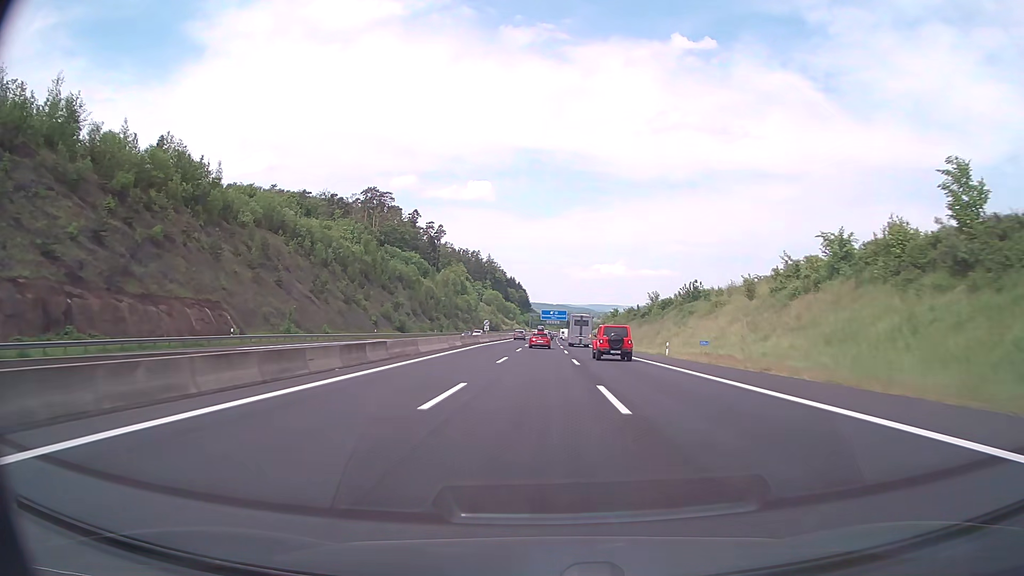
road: motorway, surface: asphalt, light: Day
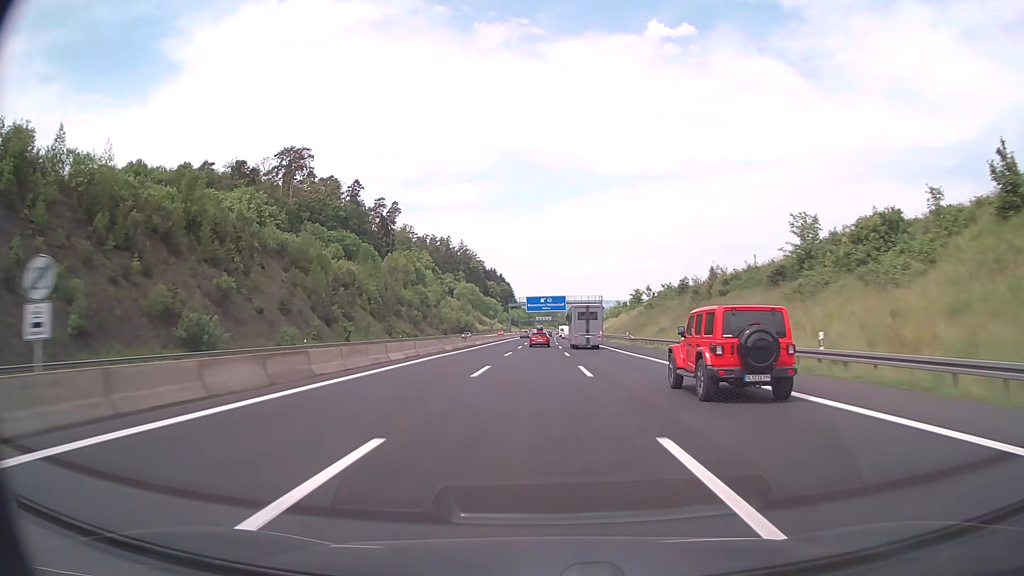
(+0.7, +80.4) m; +1°
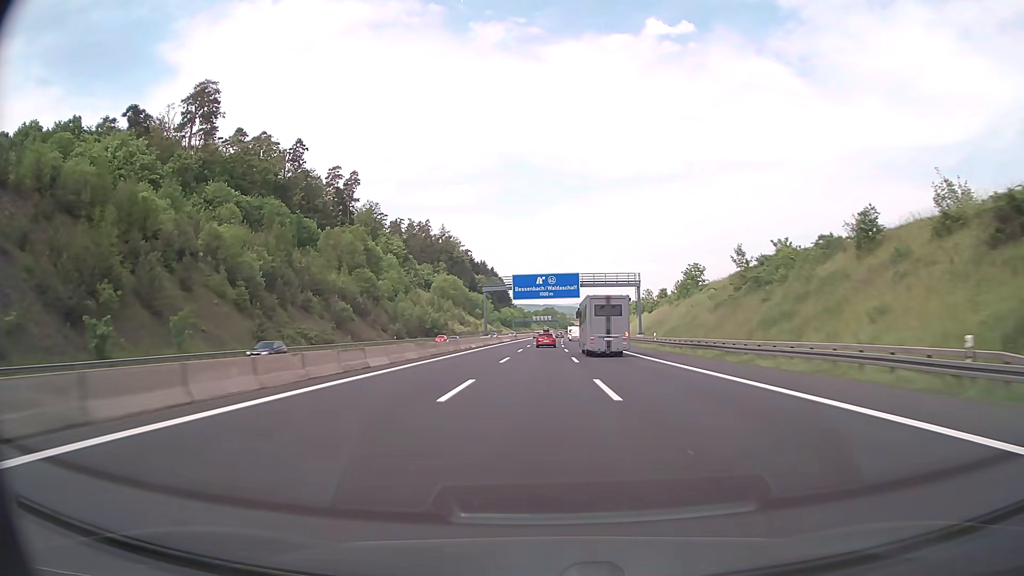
(0.0, +60.2) m; 0°
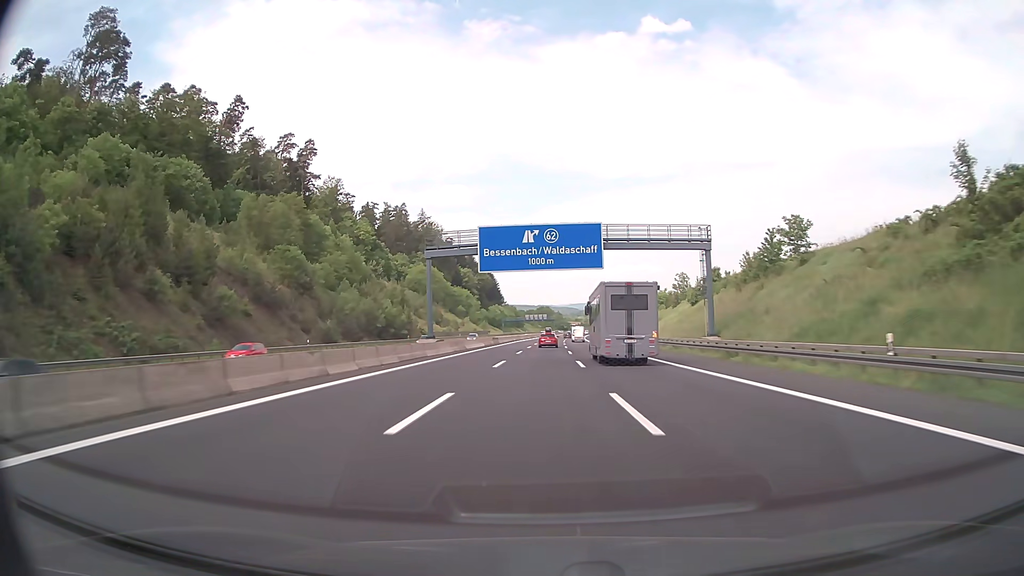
(0.0, +40.1) m; 0°
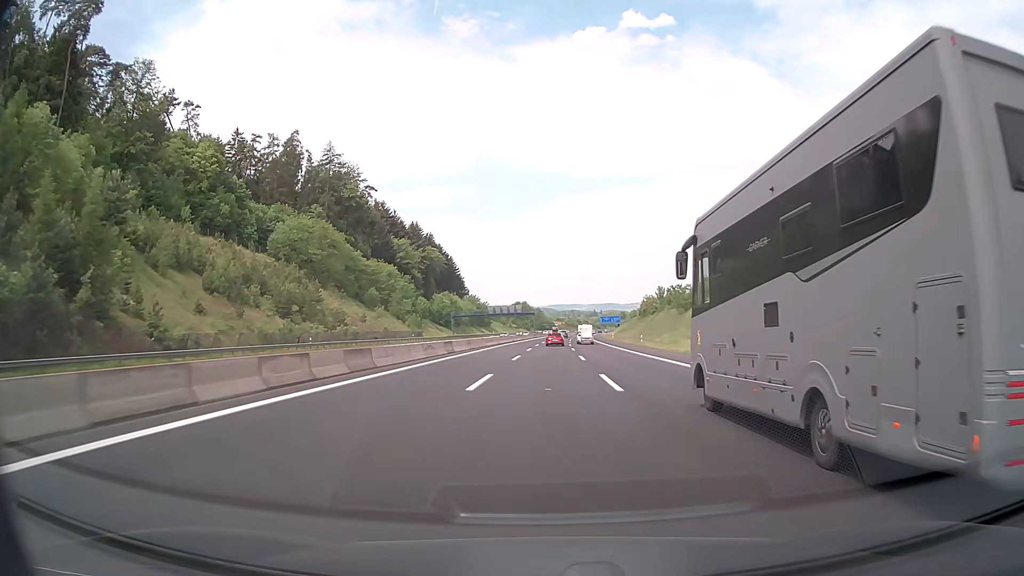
(+1.2, +100.0) m; +2°
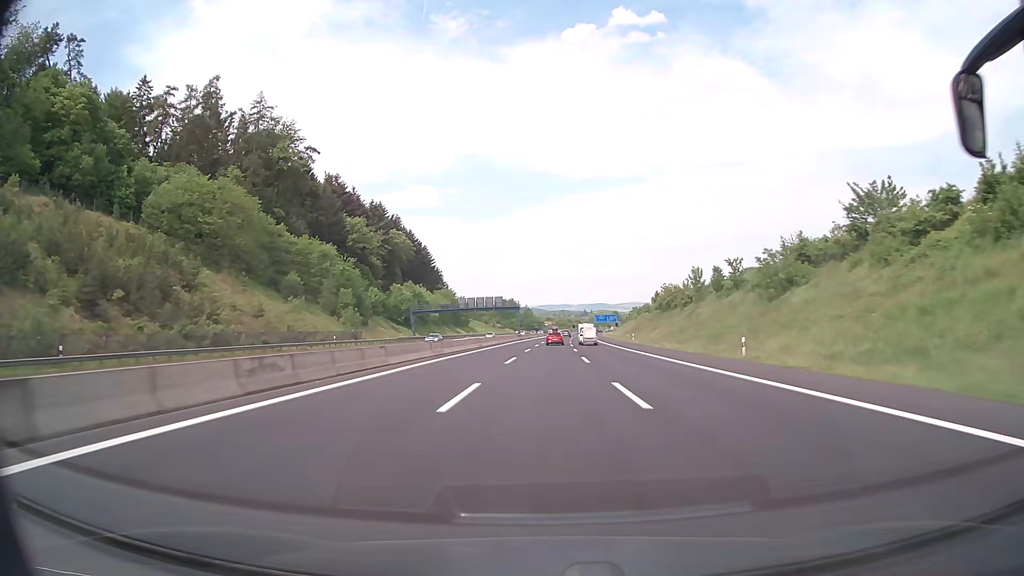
(+0.3, +39.8) m; +1°
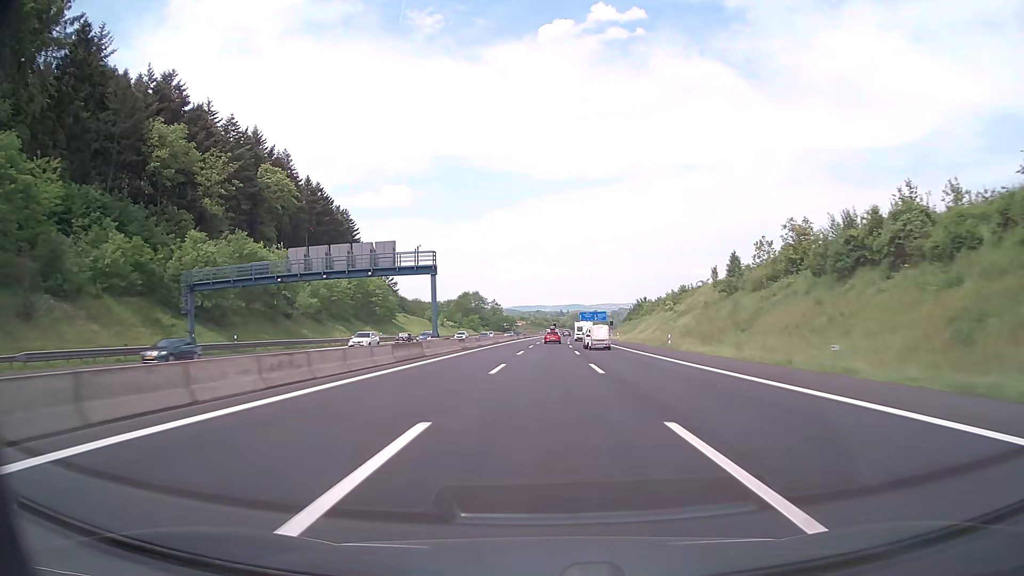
(+1.4, +79.1) m; +2°
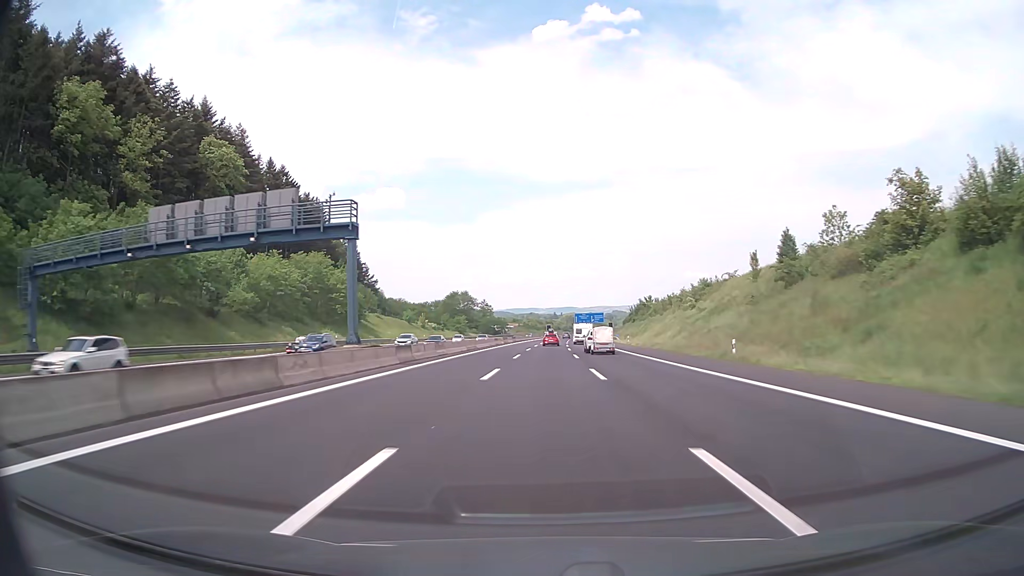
(+0.1, +19.7) m; +1°
(0, +10) (0, +20) (0, +30) (0, +40) (+1, +50) (+1, +60) (+1, +70) (+1, +80) (+2, +90) (+2, +100) m
